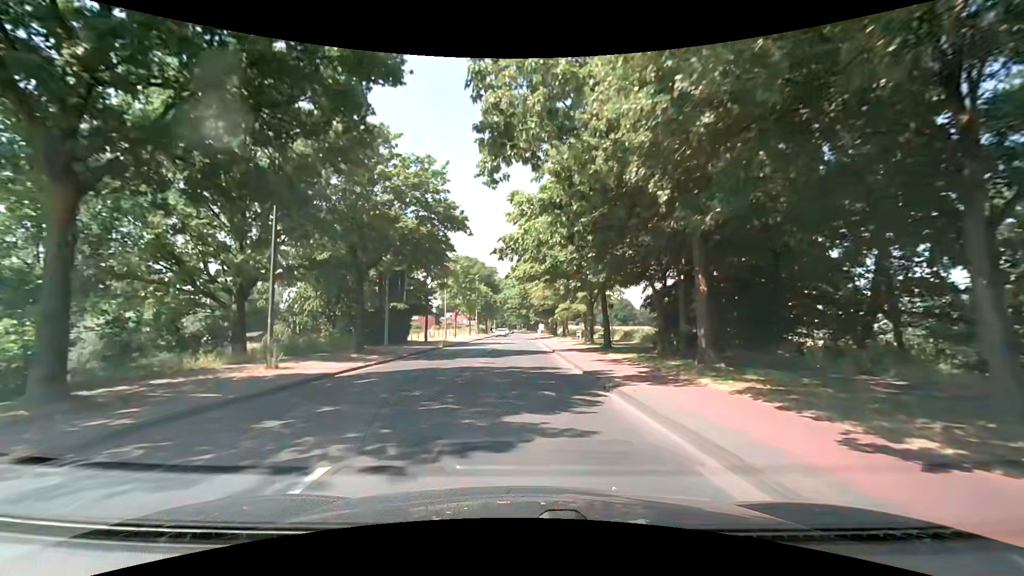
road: secondary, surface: asphalt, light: Day
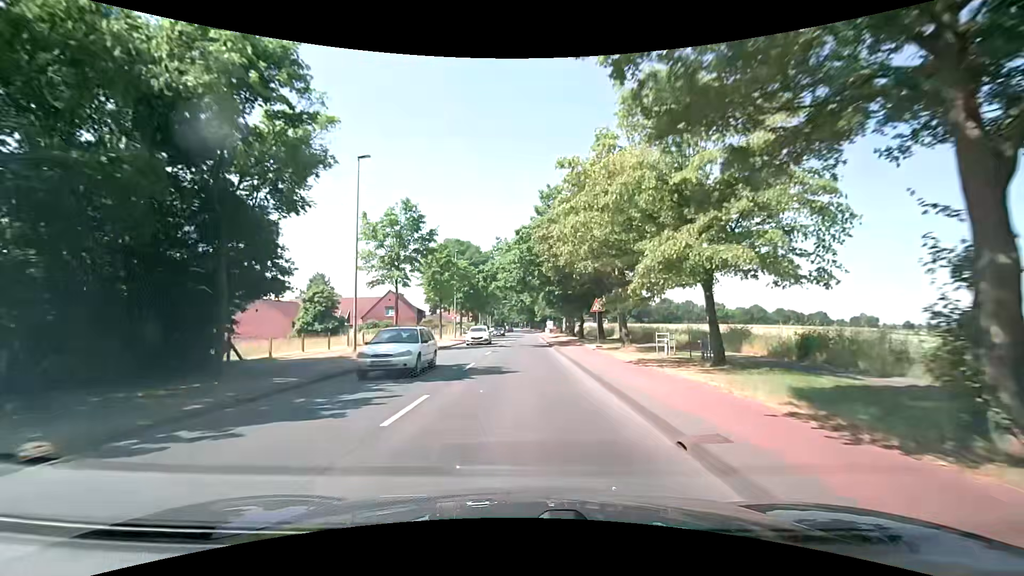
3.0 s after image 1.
(0.0, +31.3) m; 0°
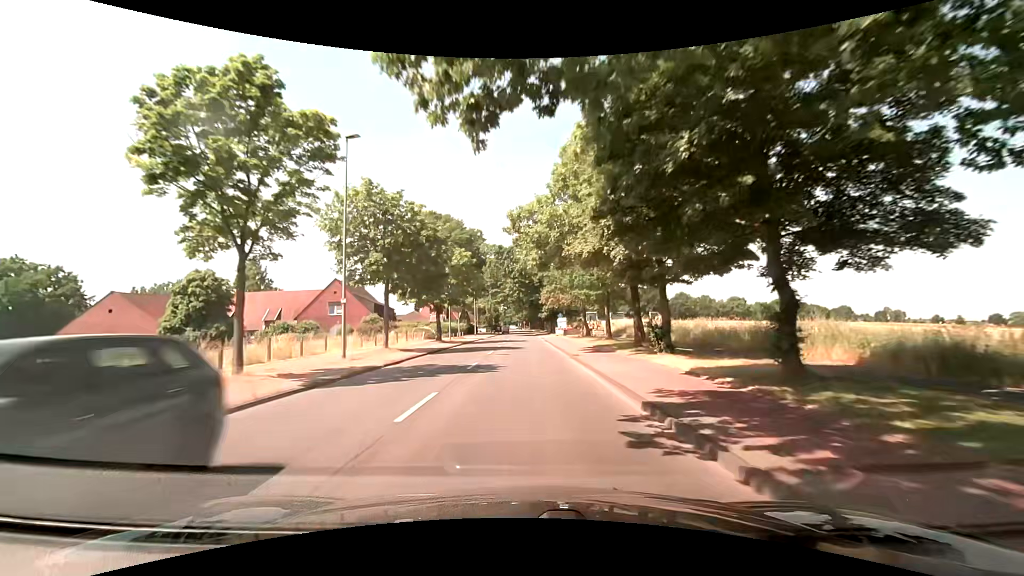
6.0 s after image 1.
(-0.1, +36.1) m; 0°
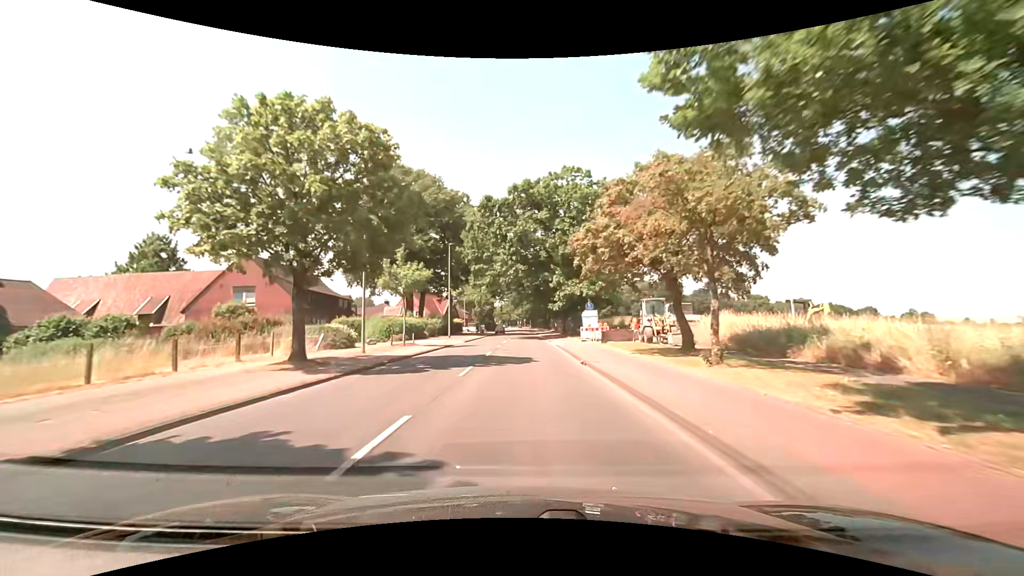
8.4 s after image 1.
(-0.1, +29.8) m; 0°
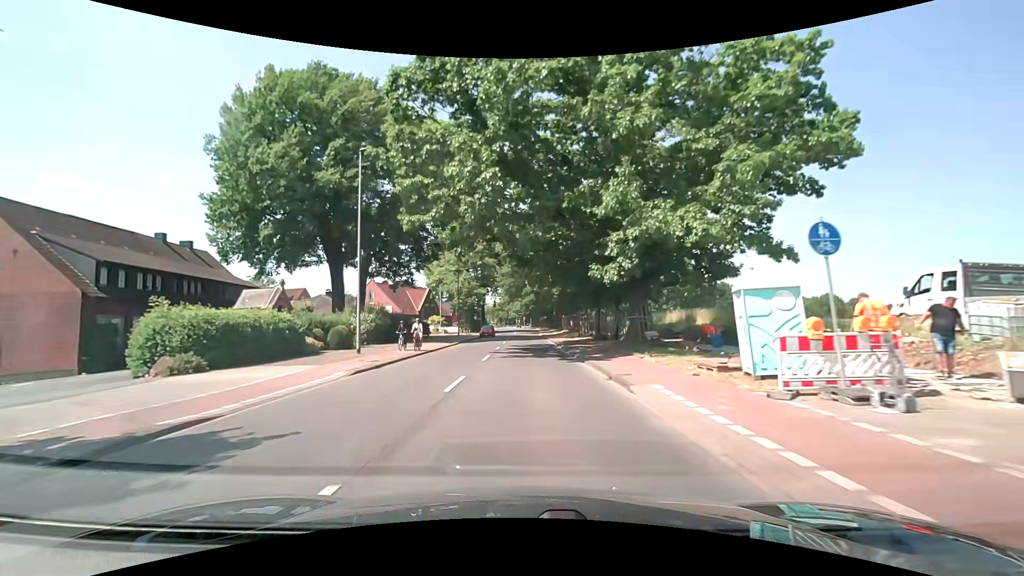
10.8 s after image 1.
(-0.3, +30.2) m; -1°
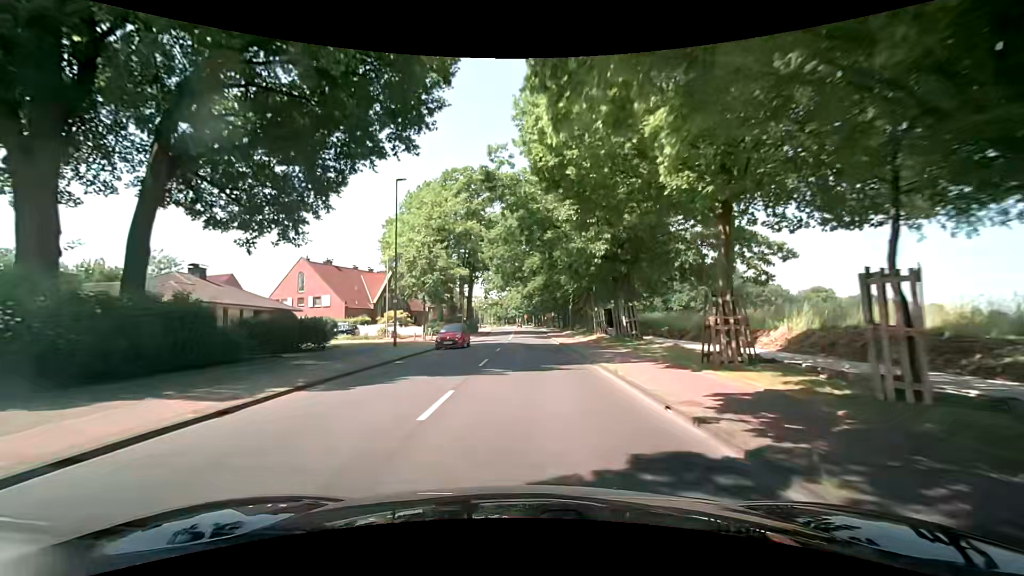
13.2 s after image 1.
(0.0, +30.4) m; 0°
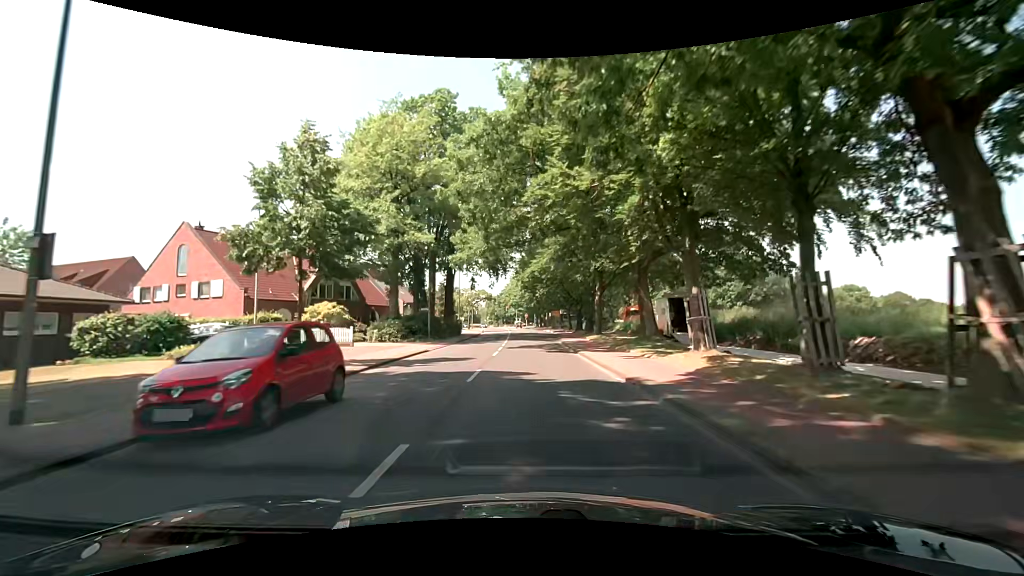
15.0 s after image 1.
(0.0, +22.4) m; 0°
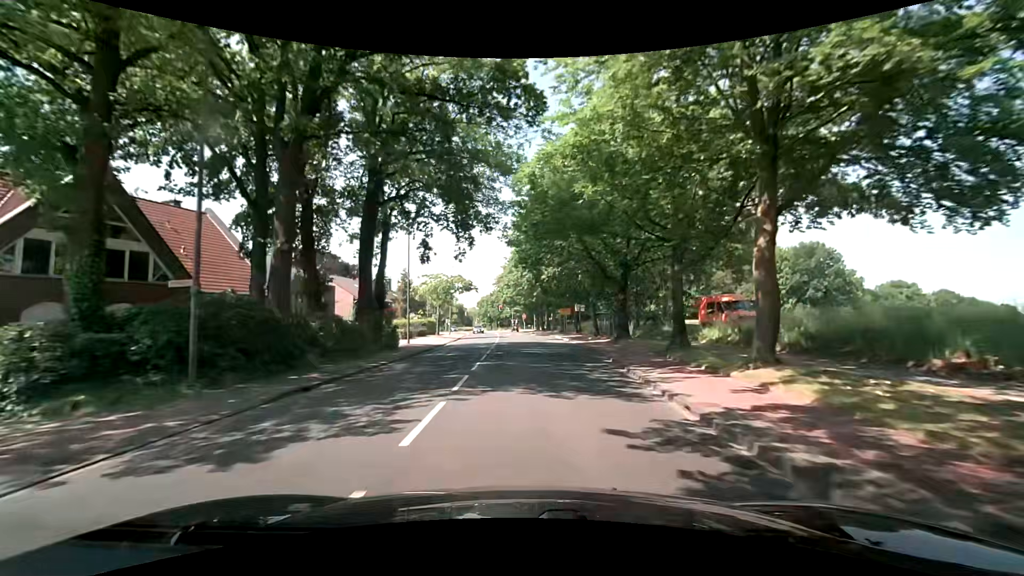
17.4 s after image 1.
(+0.1, +28.6) m; 0°
(0, +10) (0, +20) (0, +30) (0, +40) (-1, +50) (-1, +60) (-1, +70) (-2, +80) (-3, +90) (-4, +100) m
